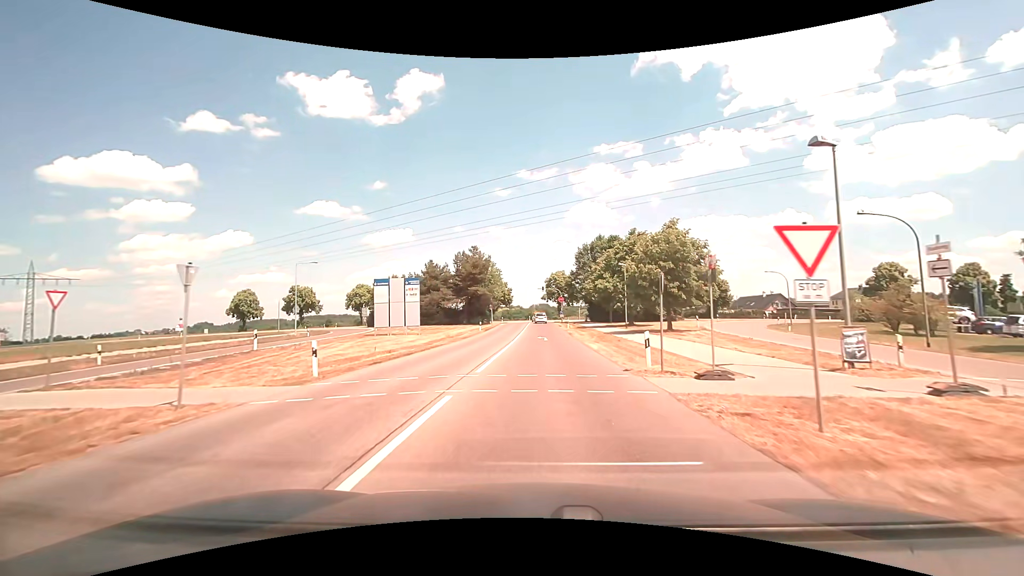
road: tertiary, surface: asphalt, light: Day
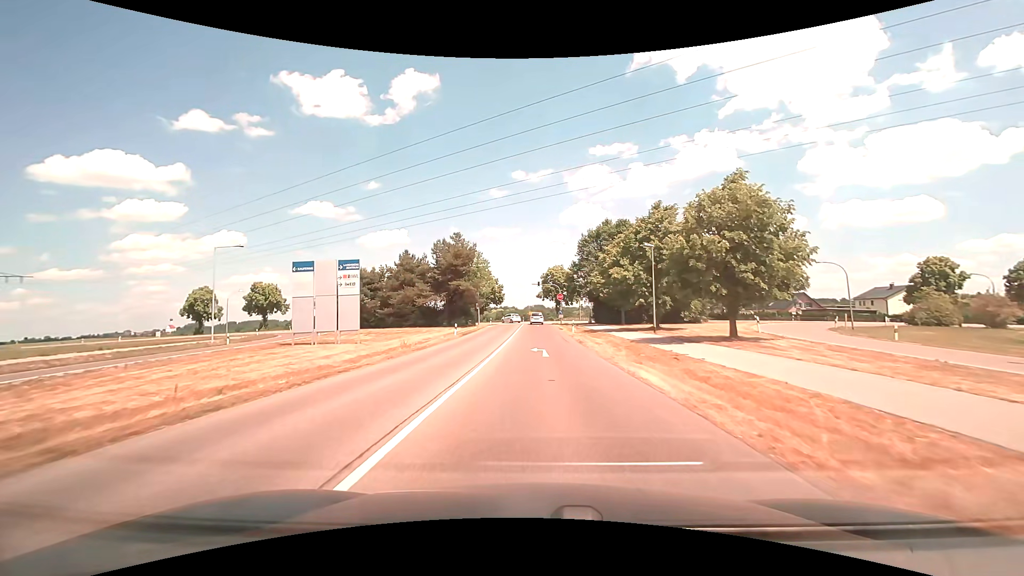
(+0.1, +13.4) m; +1°
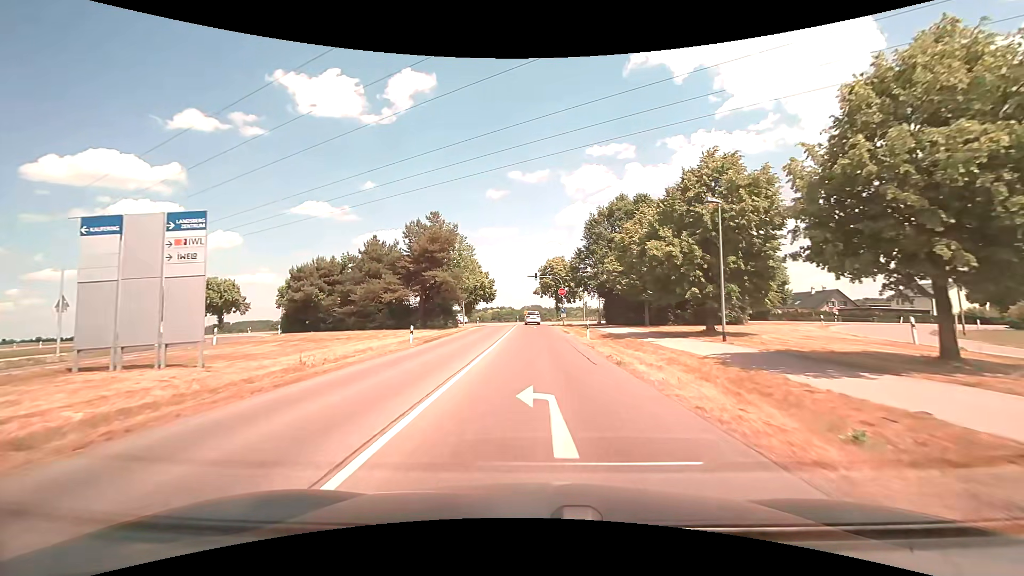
(+0.1, +13.4) m; 0°
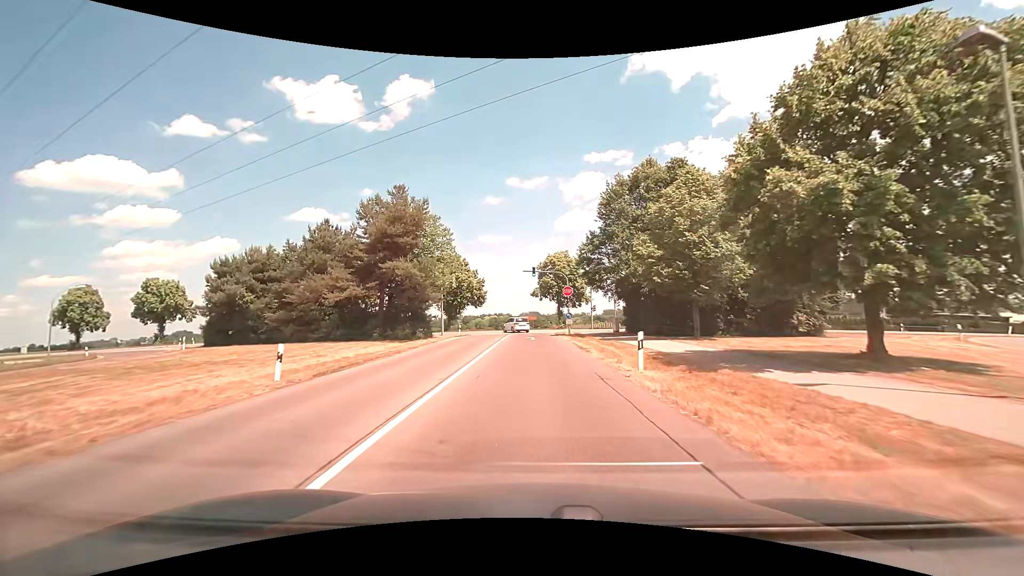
(0.0, +13.6) m; 0°
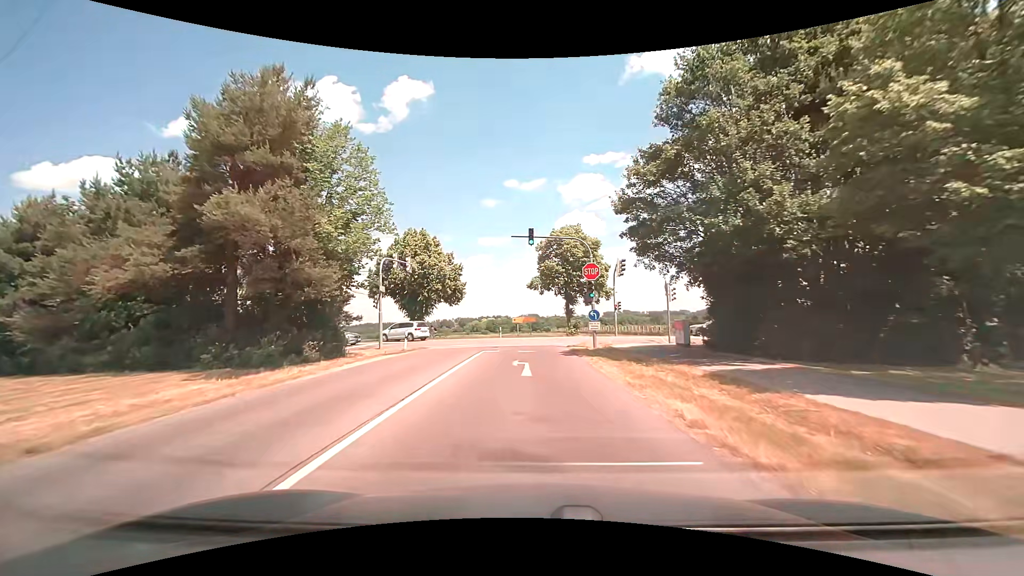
(0.0, +20.1) m; 0°
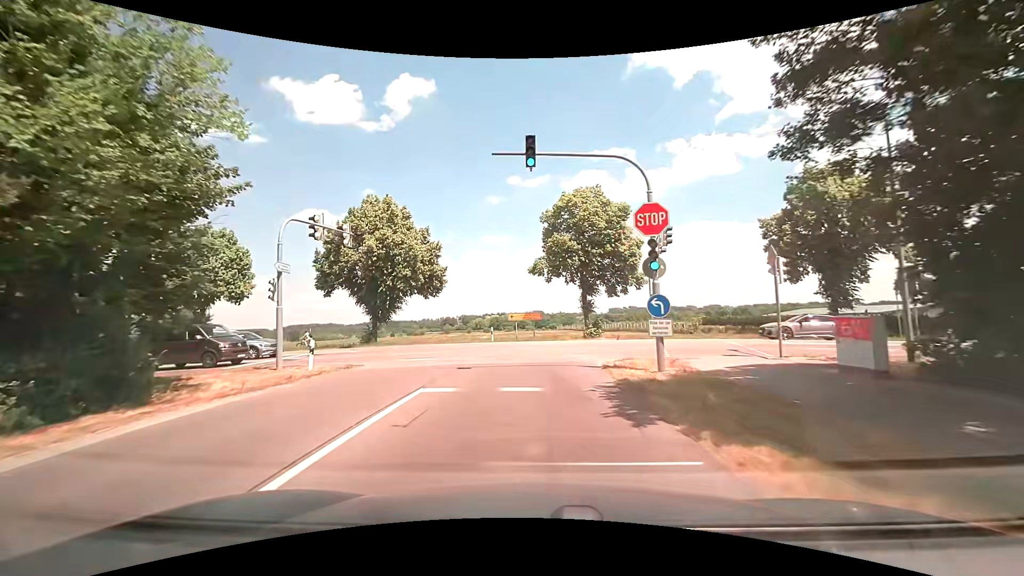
(0.0, +12.7) m; +1°
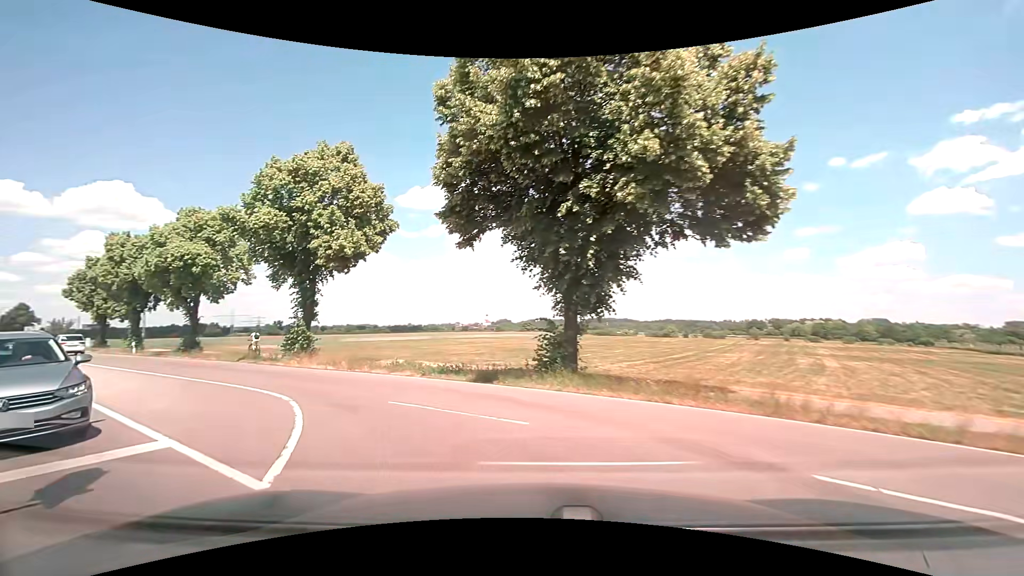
(-4.3, +24.2) m; -32°
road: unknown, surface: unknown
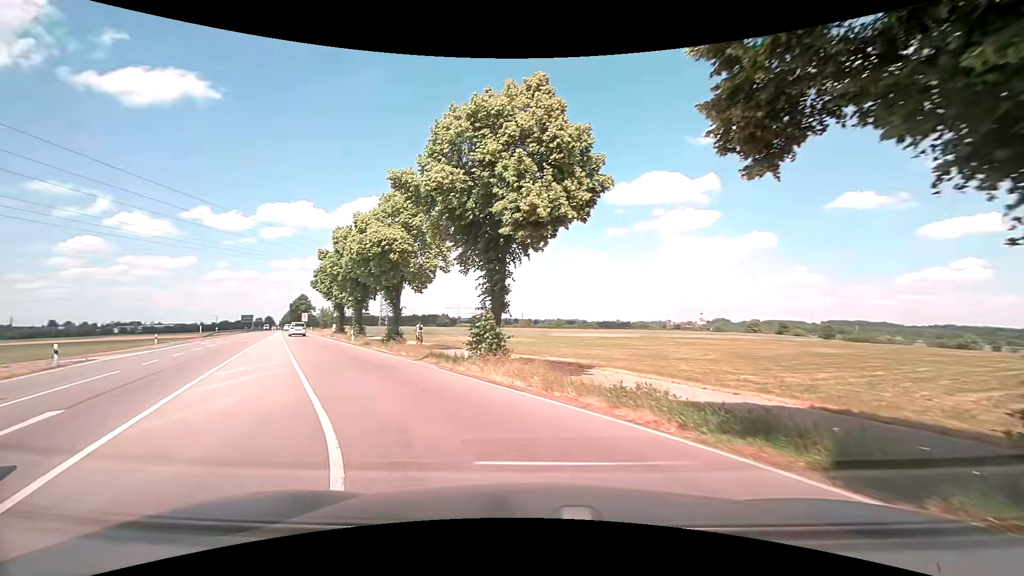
(-1.4, +6.9) m; -23°
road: secondary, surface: asphalt
